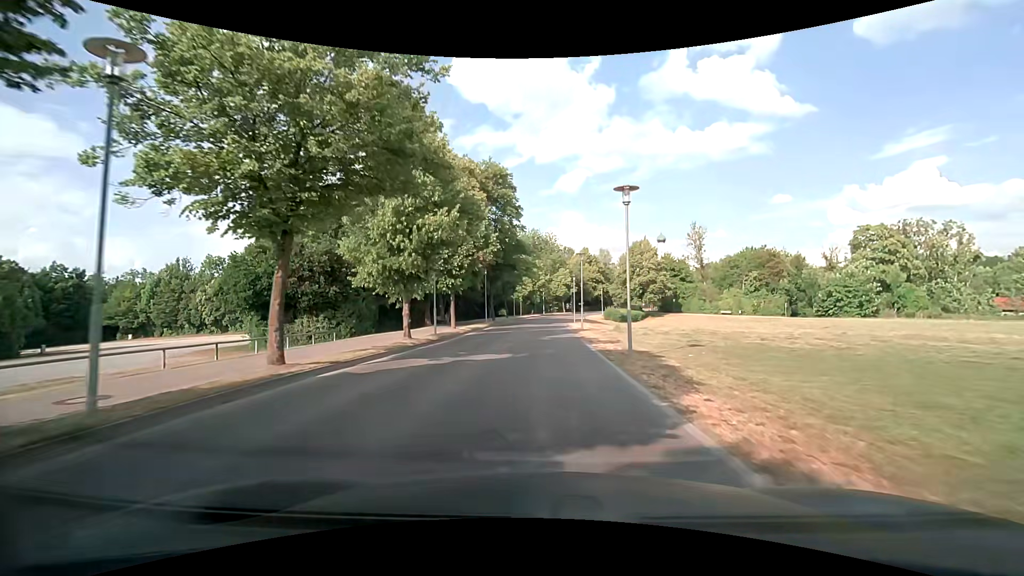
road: tertiary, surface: asphalt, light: Day
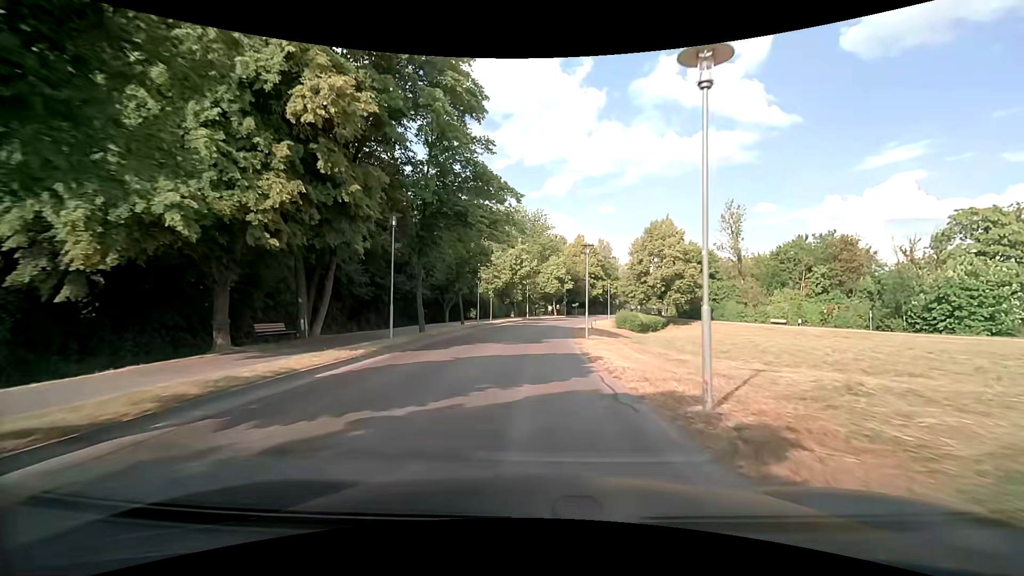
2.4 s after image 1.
(+0.6, +26.1) m; +3°
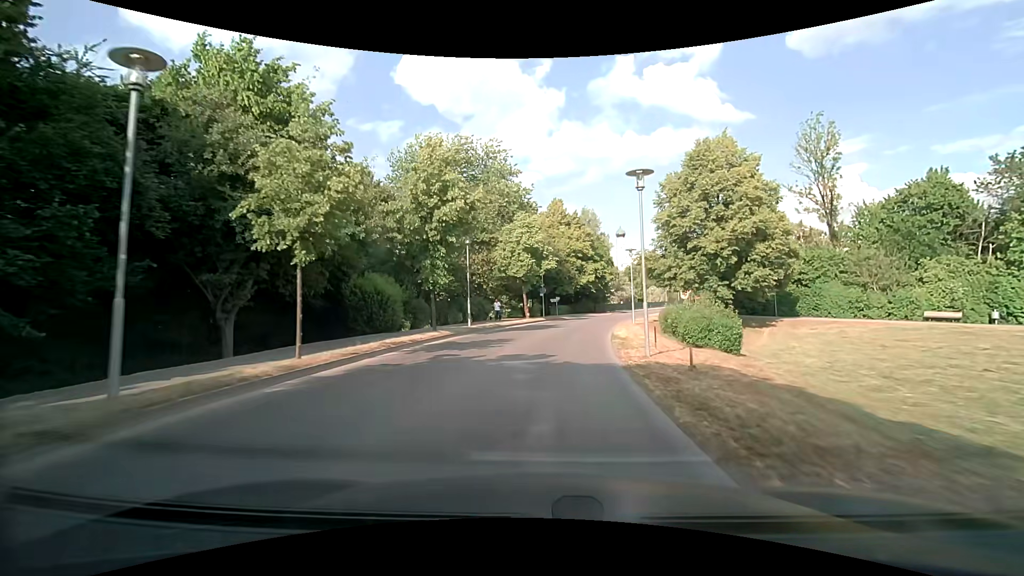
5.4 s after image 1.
(+0.2, +32.8) m; +3°
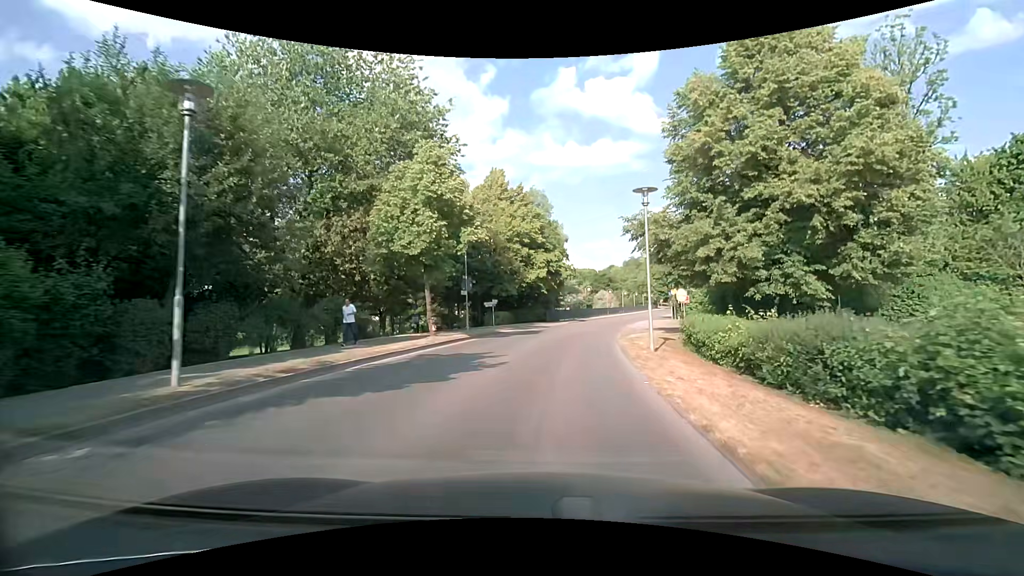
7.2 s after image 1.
(+1.0, +18.8) m; +7°
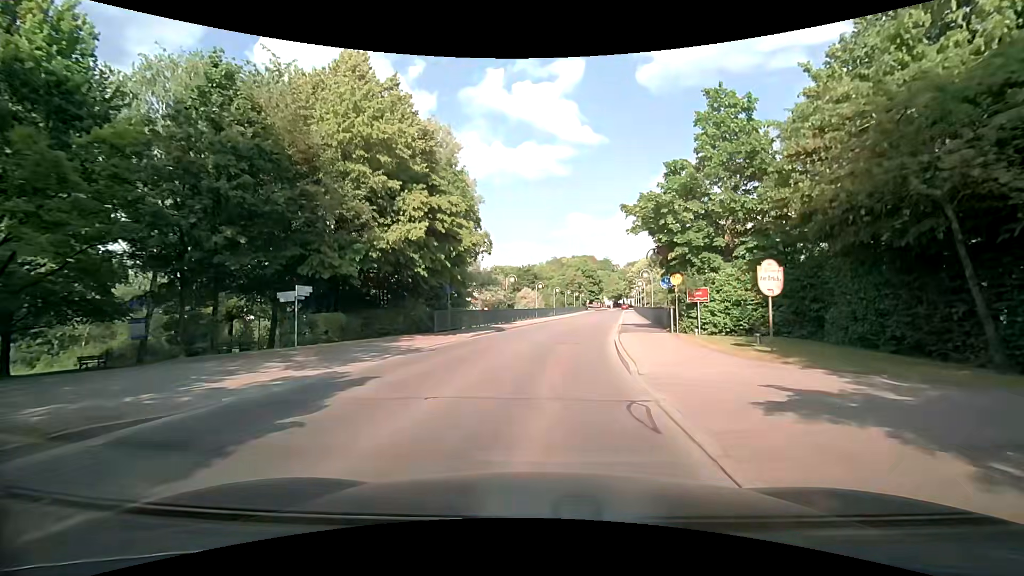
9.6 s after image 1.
(+1.9, +23.6) m; +8°
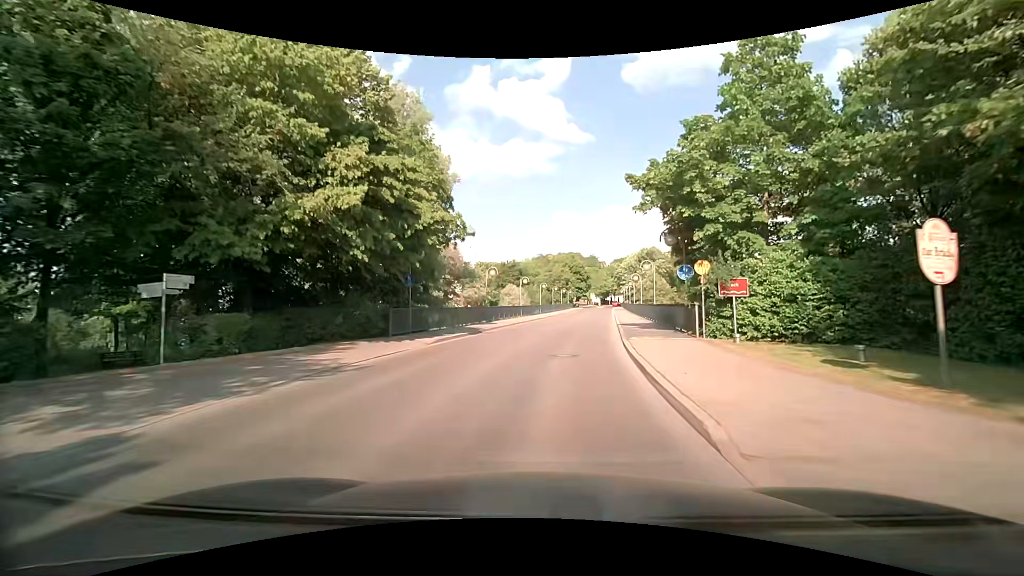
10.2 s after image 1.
(+0.2, +5.8) m; +3°
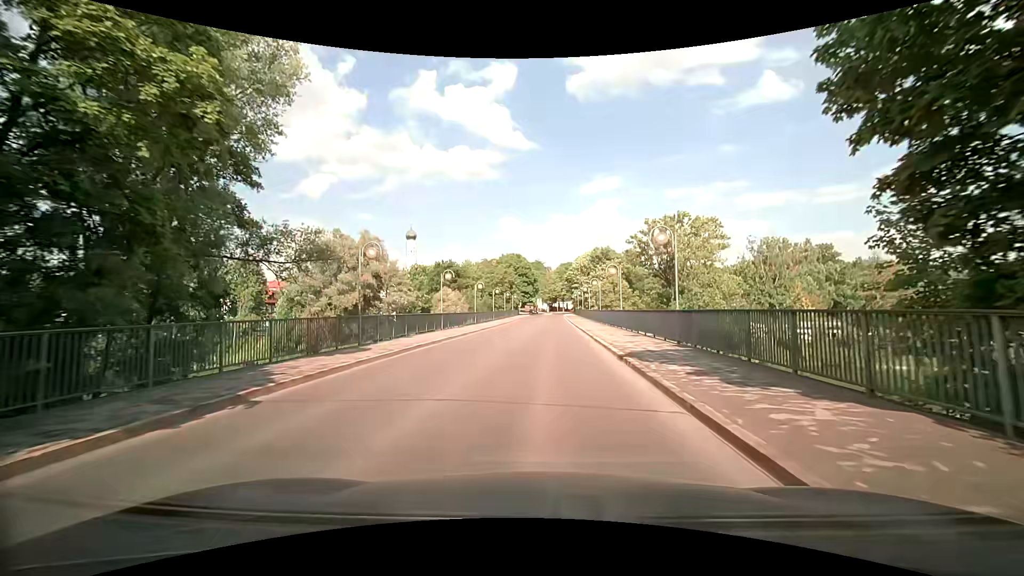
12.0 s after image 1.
(+0.8, +17.5) m; +6°
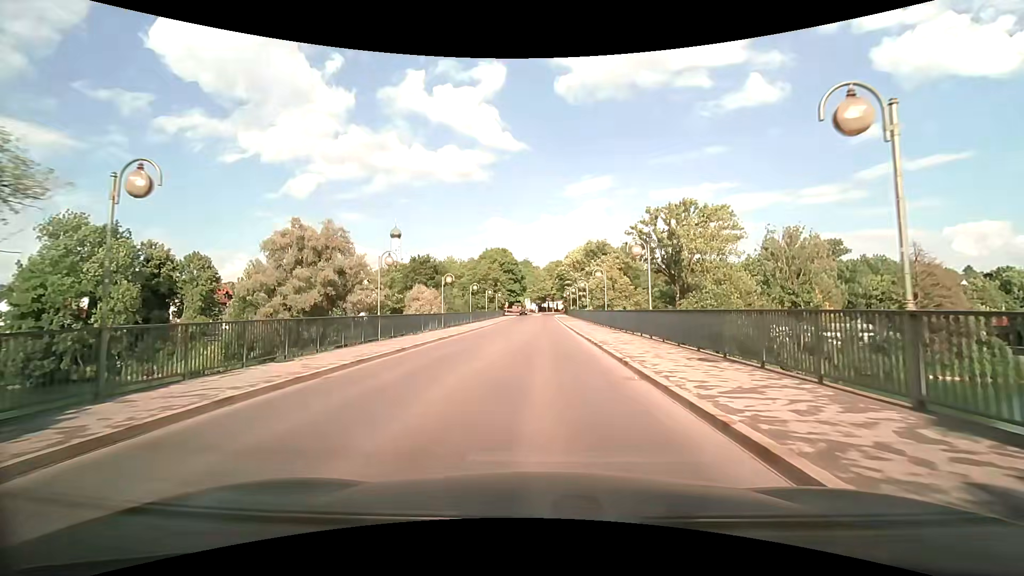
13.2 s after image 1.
(+0.1, +11.6) m; +1°
(0, +10) (0, +20) (0, +30) (+1, +40) (+1, +50) (+1, +60) (+1, +70) (+1, +80) (+2, +90) (+2, +100) m
